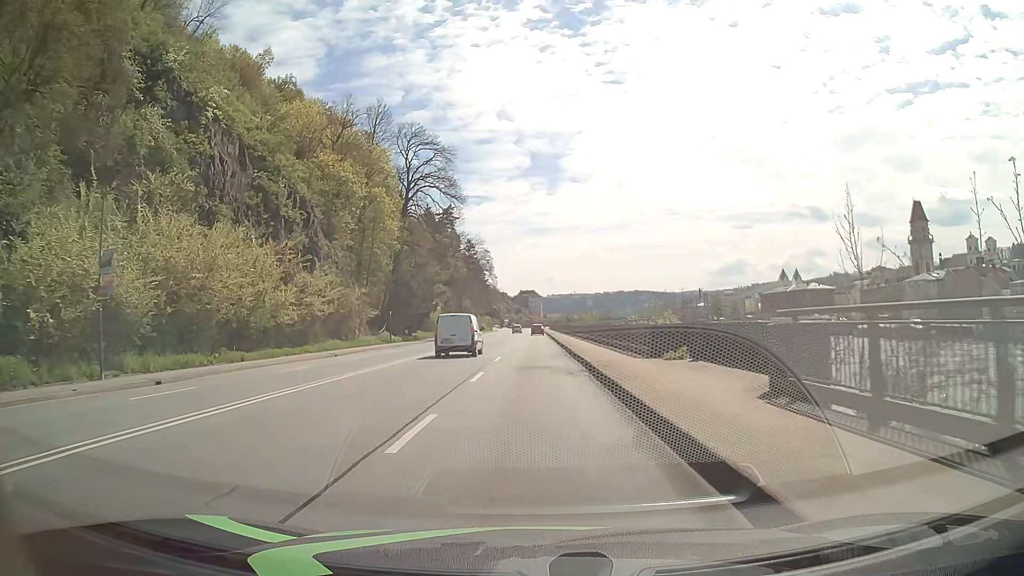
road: primary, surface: asphalt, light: Day
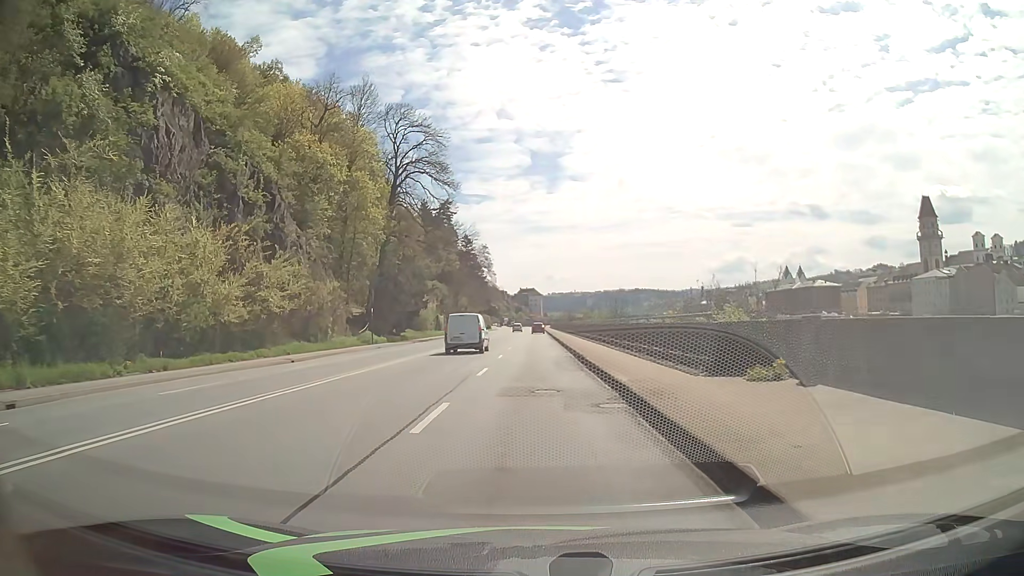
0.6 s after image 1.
(0.0, +7.8) m; 0°
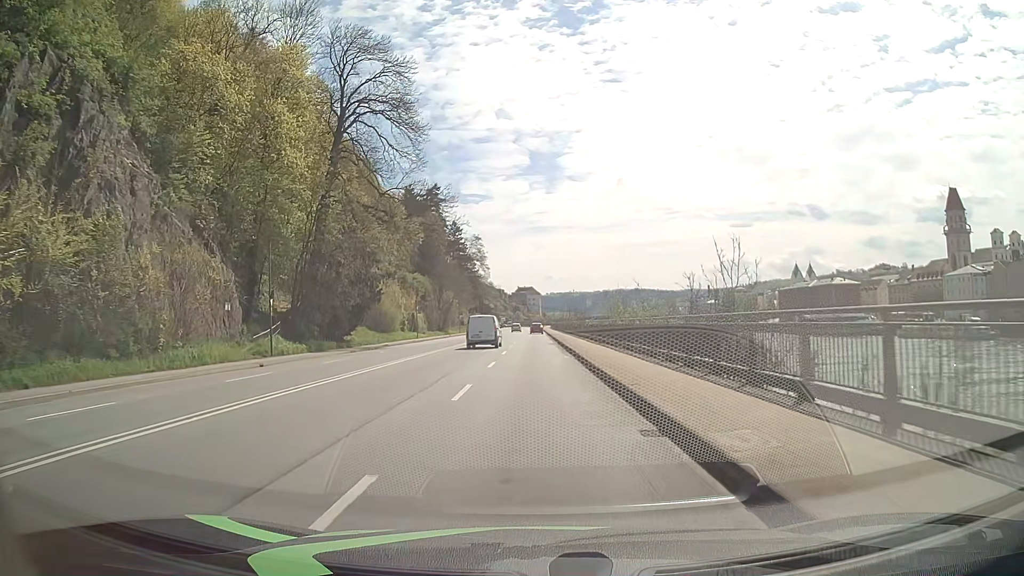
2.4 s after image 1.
(+0.1, +23.2) m; 0°
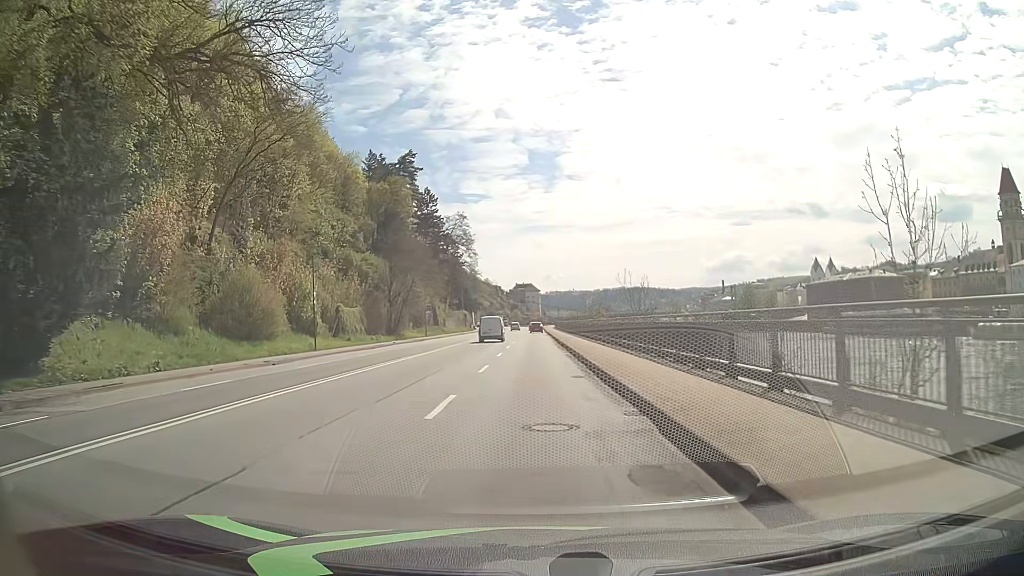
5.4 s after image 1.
(+0.1, +38.8) m; 0°
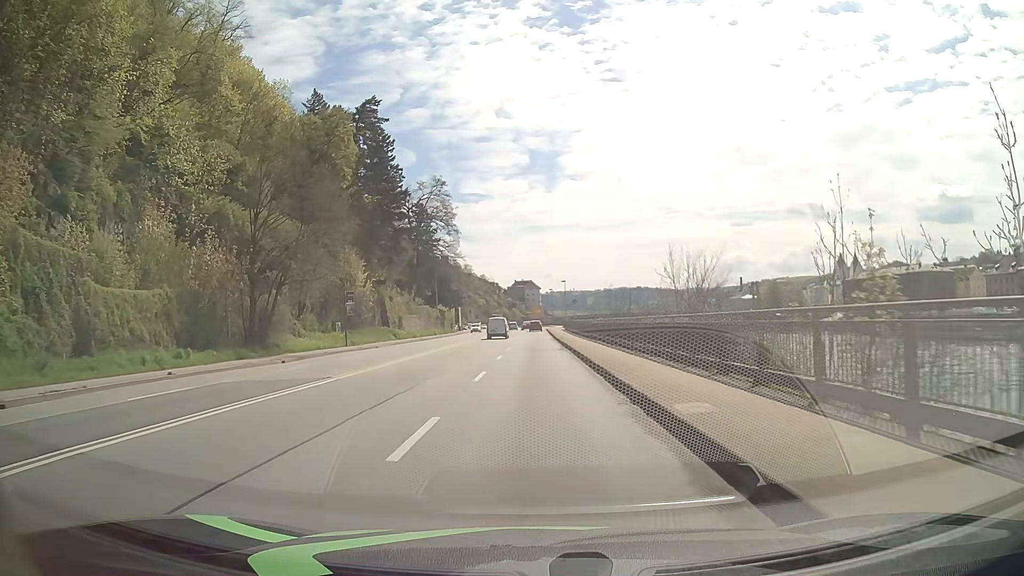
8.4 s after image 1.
(-0.1, +38.8) m; 0°
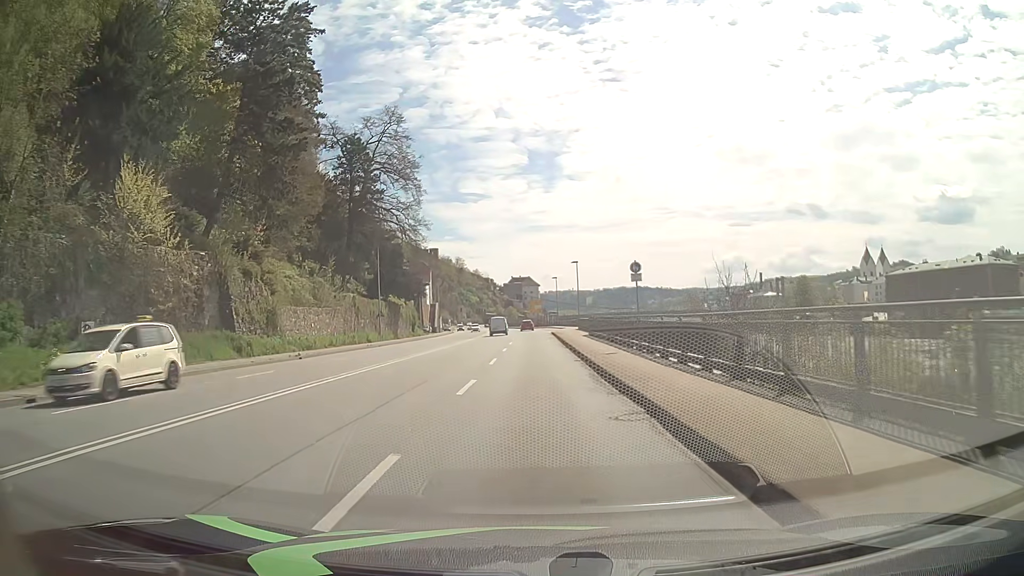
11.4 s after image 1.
(0.0, +38.9) m; 0°
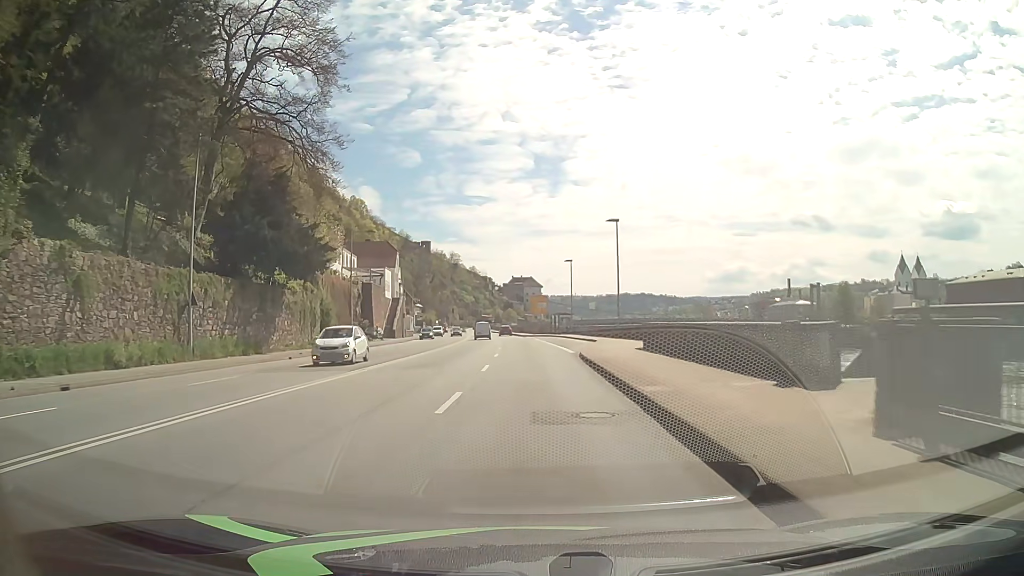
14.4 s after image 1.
(-0.2, +38.8) m; 0°
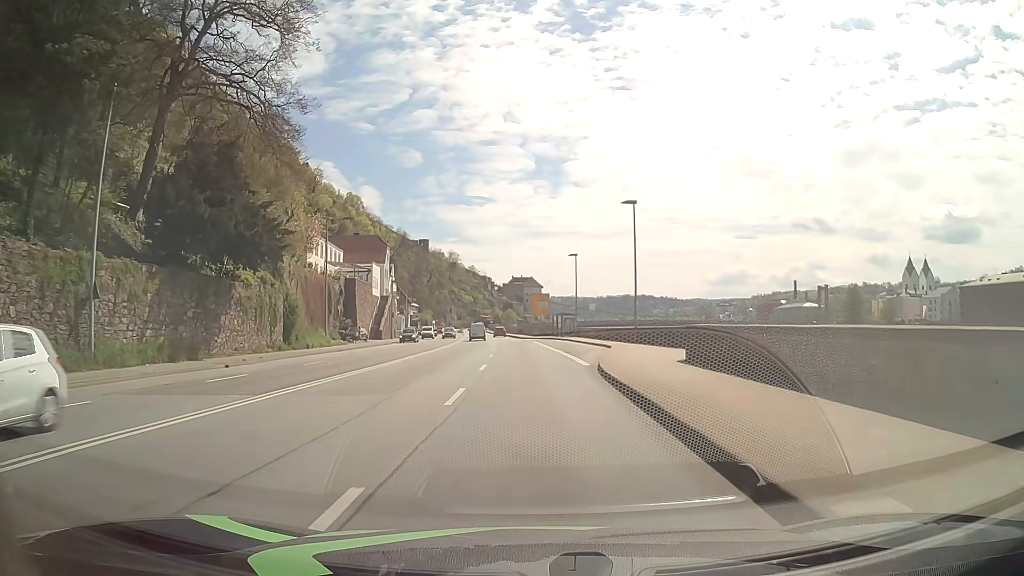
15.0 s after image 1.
(0.0, +7.7) m; 0°
(0, +10) (0, +20) (0, +30) (-1, +40) (-1, +50) (-2, +60) (-2, +70) (-3, +80) (-4, +90) (-5, +100) m
